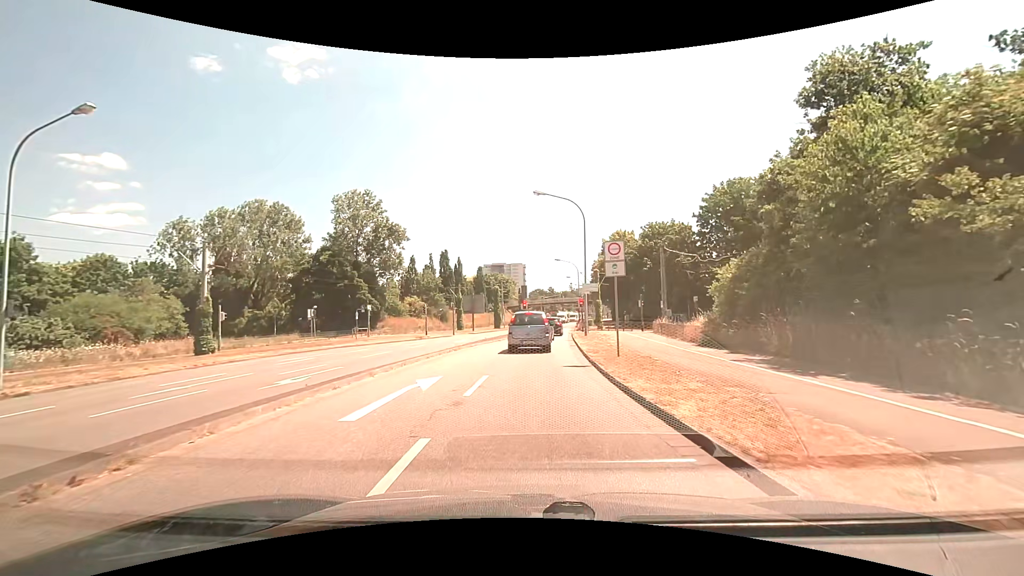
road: tertiary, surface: asphalt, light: Day
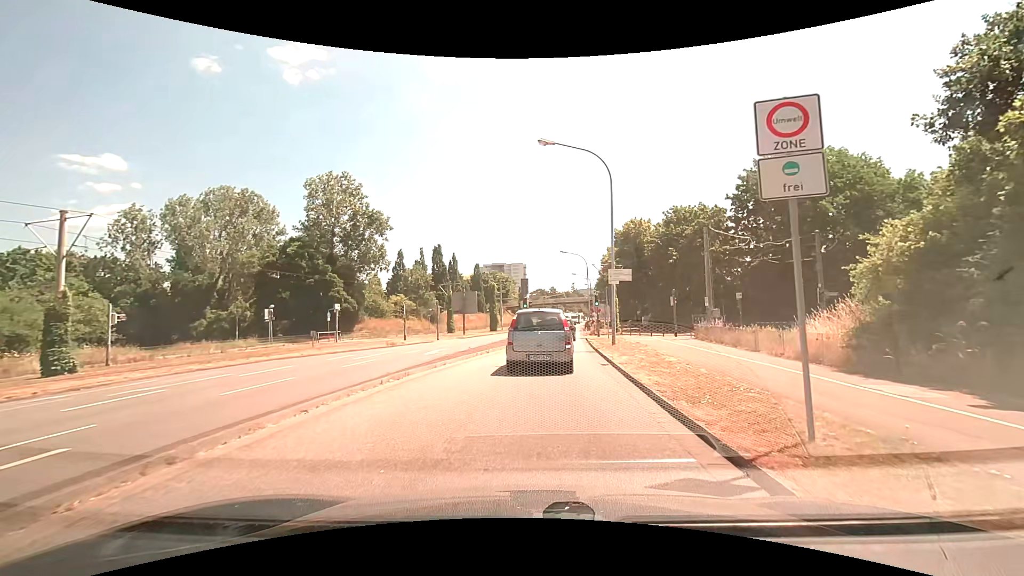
(-0.1, +9.7) m; 0°
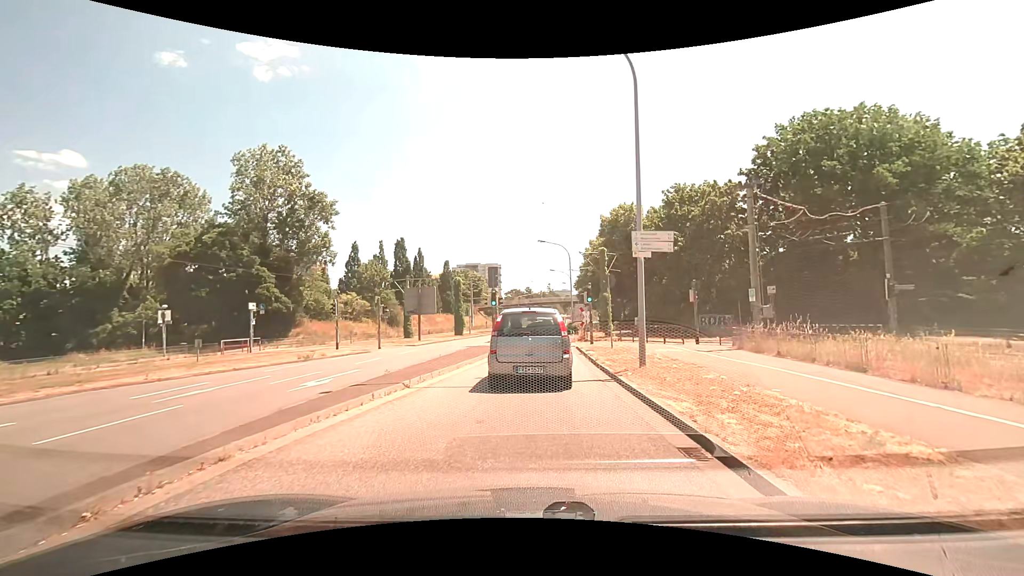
(+0.2, +9.7) m; +3°
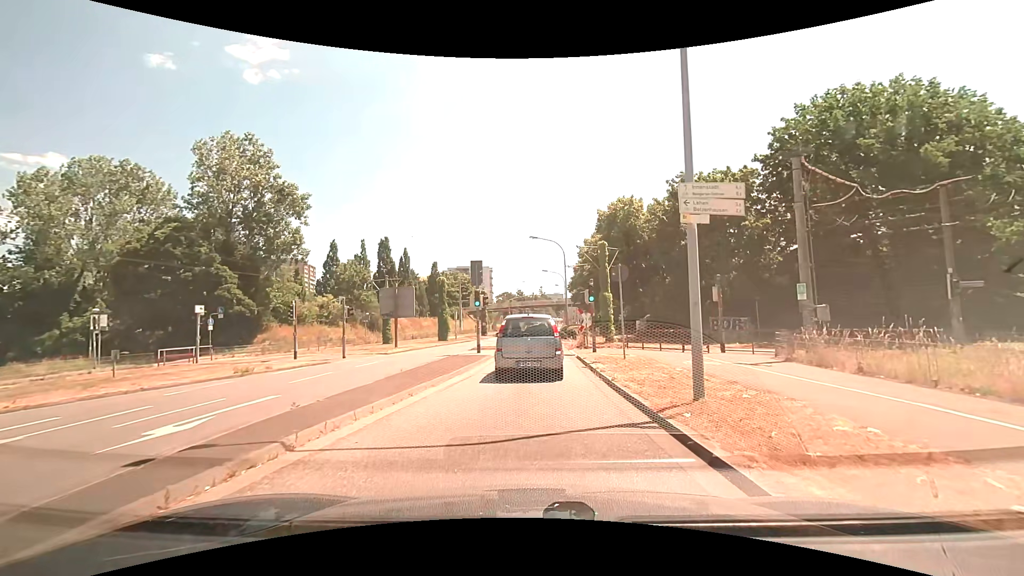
(0.0, +4.8) m; 0°
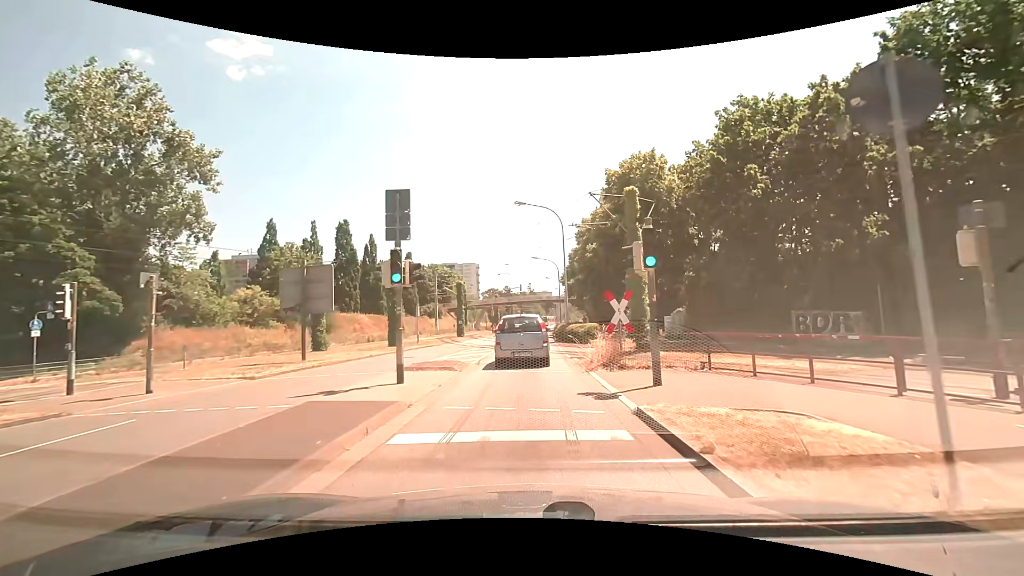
(+0.2, +13.4) m; +1°
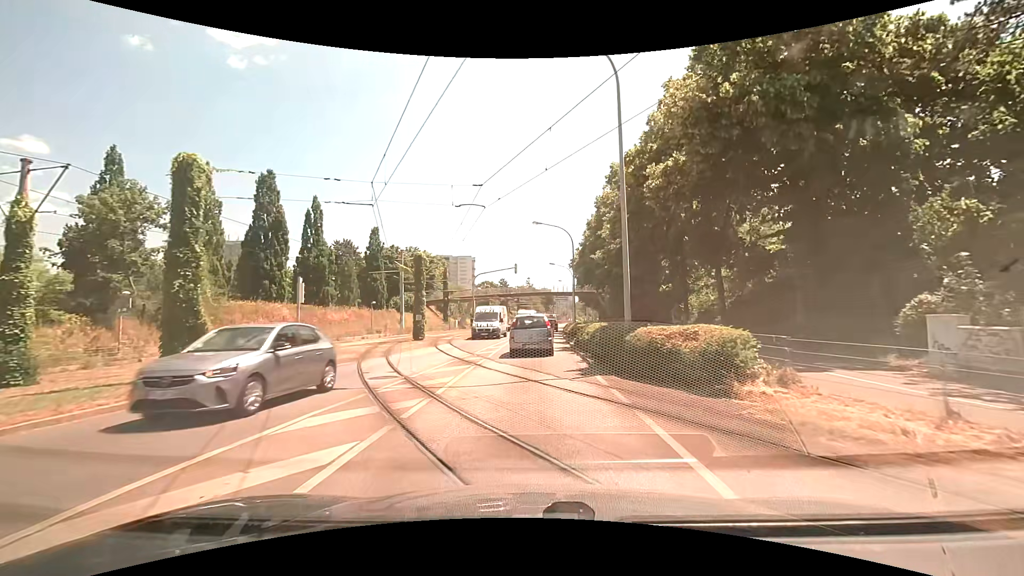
(0.0, +21.3) m; 0°
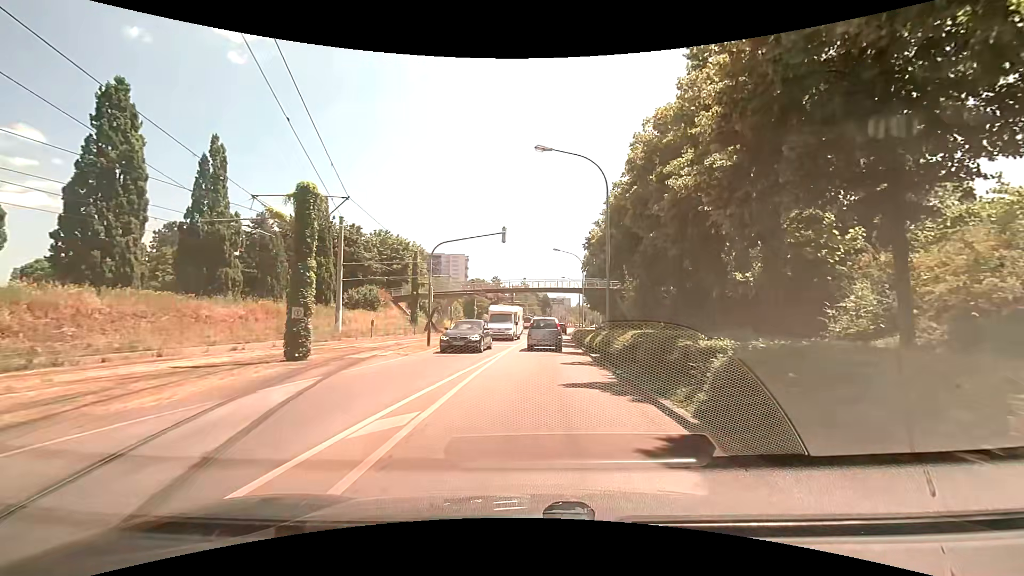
(-0.1, +18.9) m; 0°
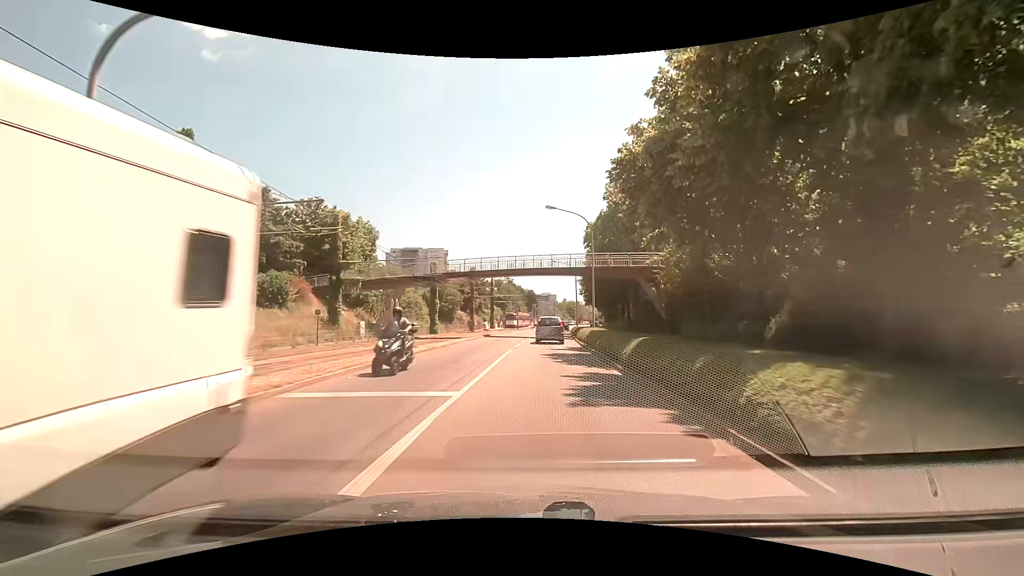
(+0.3, +20.4) m; +2°
(0, +10) (0, +20) (+1, +30) (+2, +40) (+2, +50) (+3, +60) (+4, +70) (+5, +80) (+7, +90) (+8, +100) m
